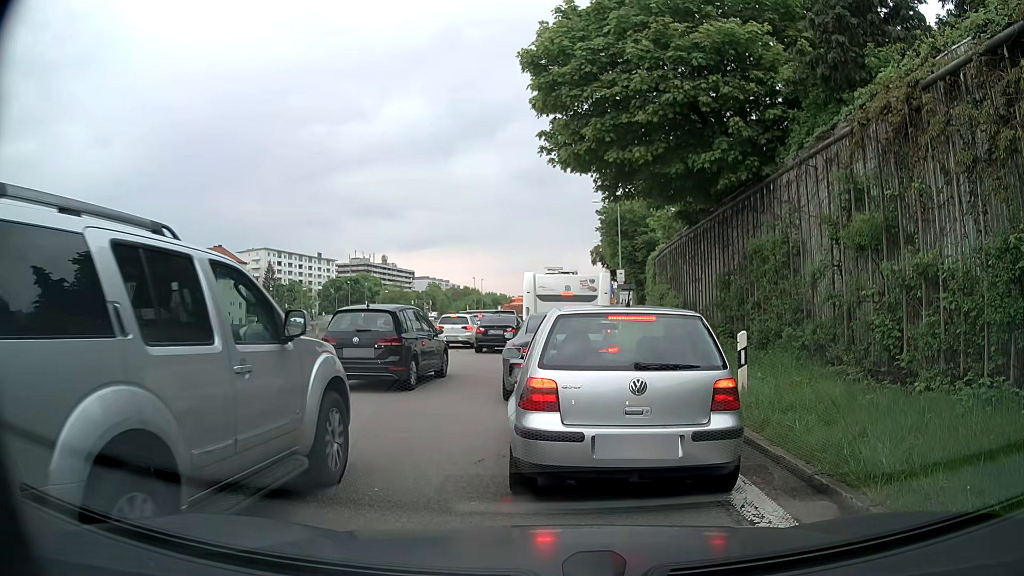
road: motorway_link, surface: asphalt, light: Day
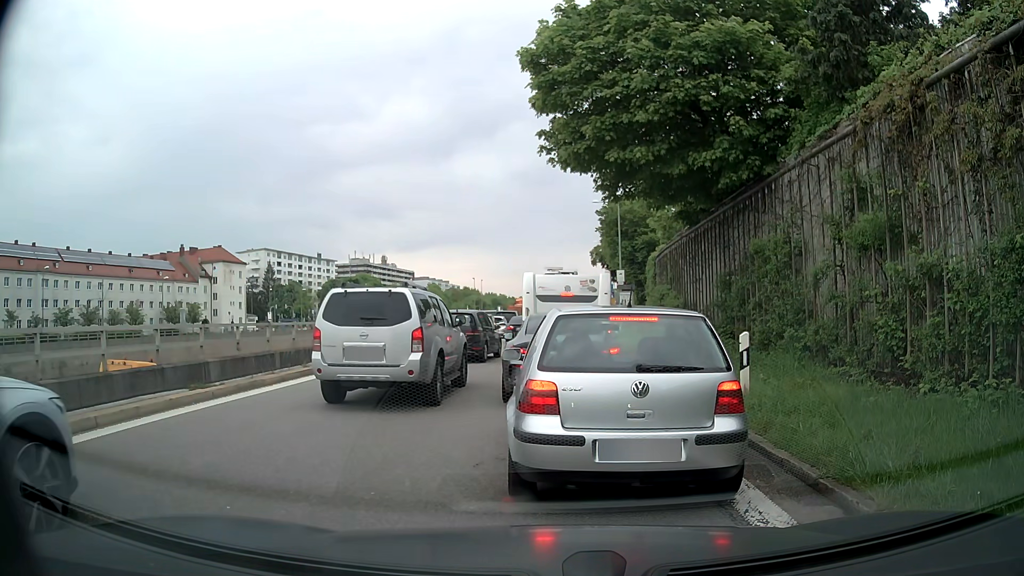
(0.0, +0.2) m; 0°
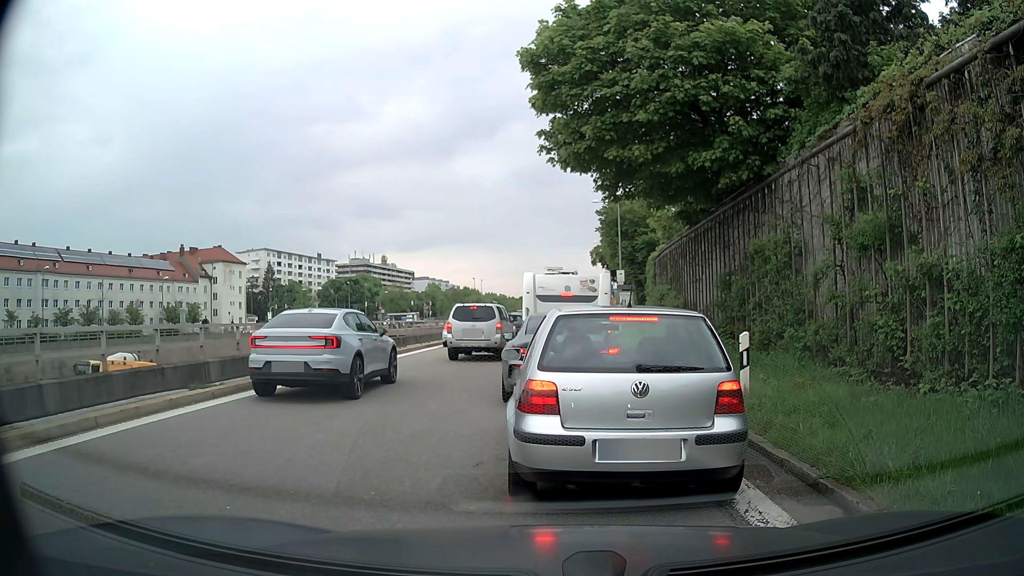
(0.0, 0.0) m; 0°
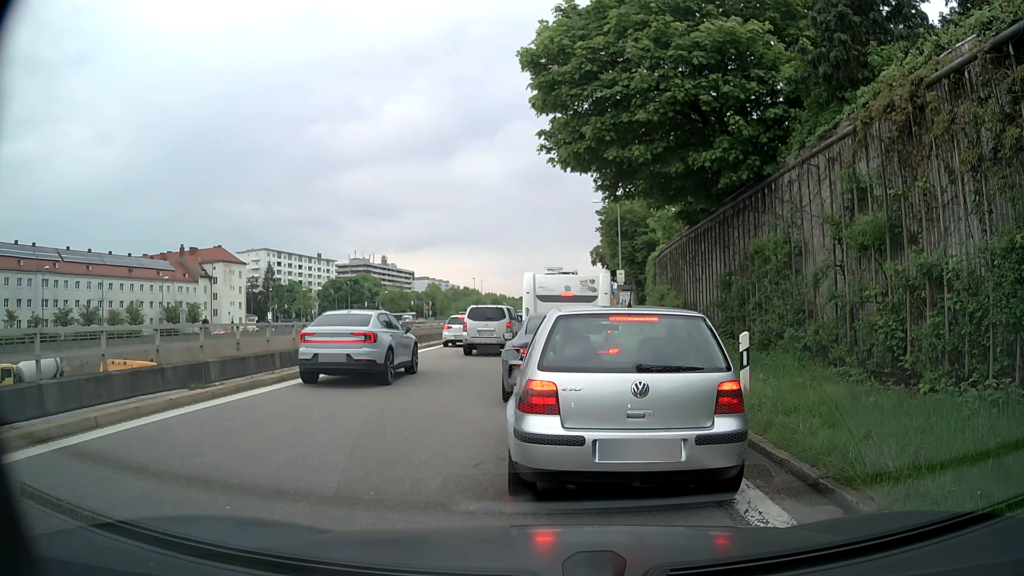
(0.0, 0.0) m; 0°
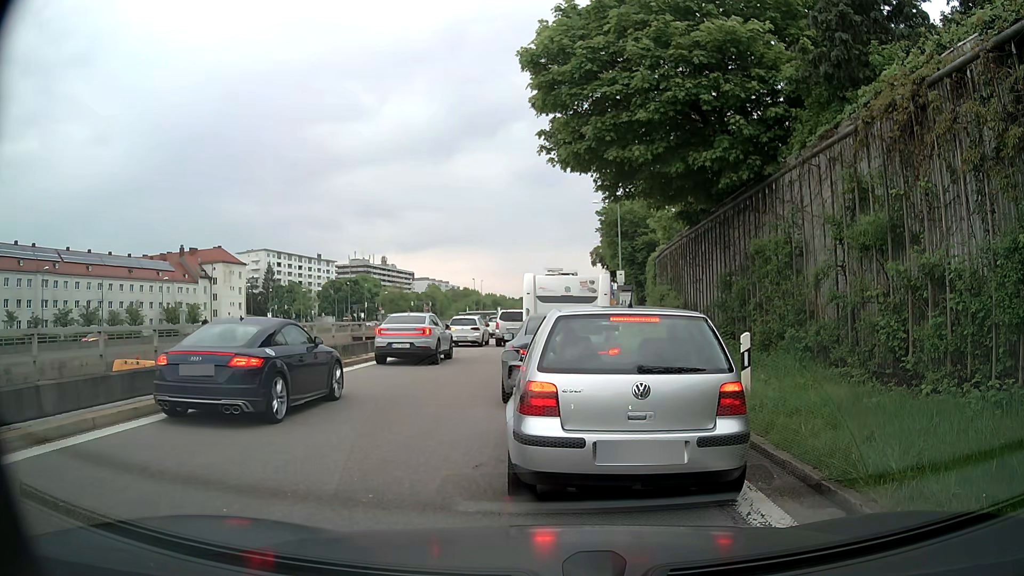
(0.0, 0.0) m; 0°
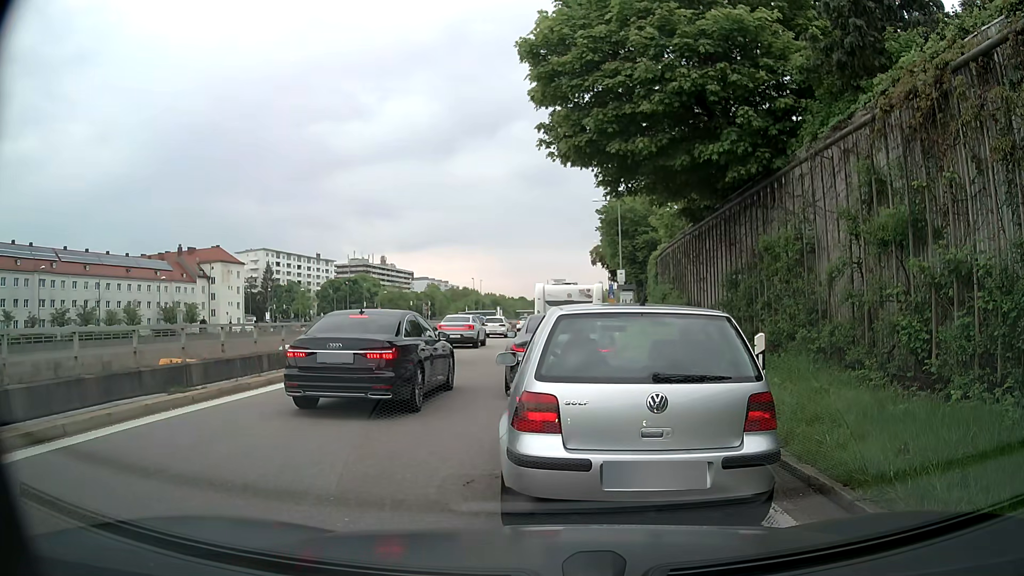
(0.0, +0.6) m; 0°
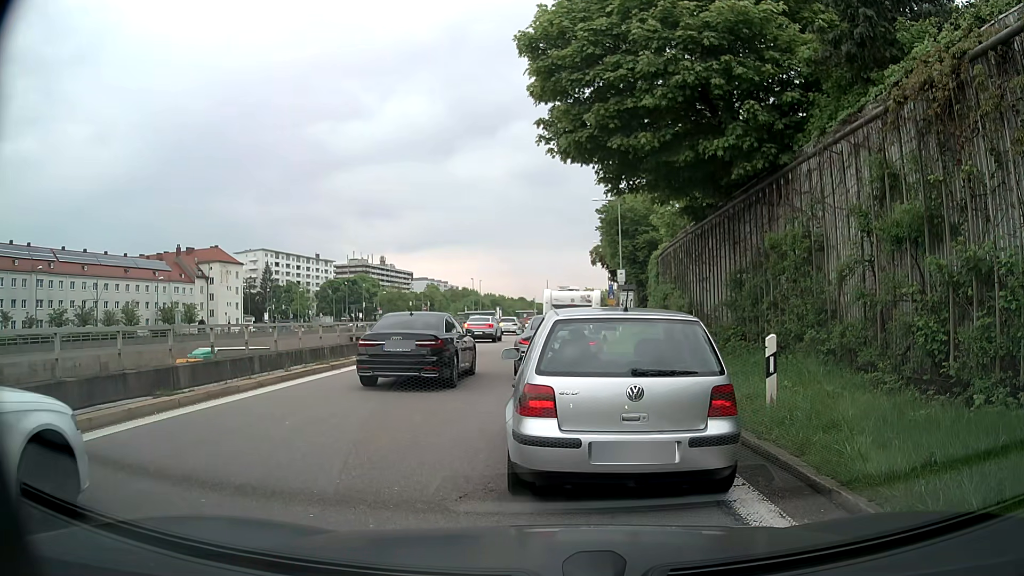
(0.0, +0.5) m; 0°
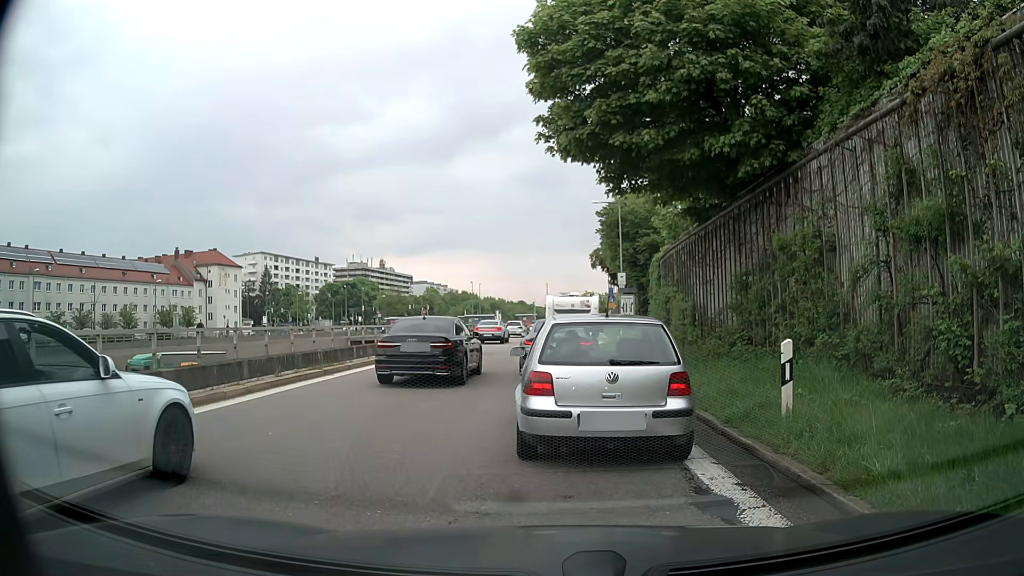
(0.0, +0.6) m; -1°
(0, +10) (0, +20) (+1, +30) (+1, +40) (+1, +50) (+2, +60) (+2, +70) (+3, +80) (+4, +90) (+5, +100) m
